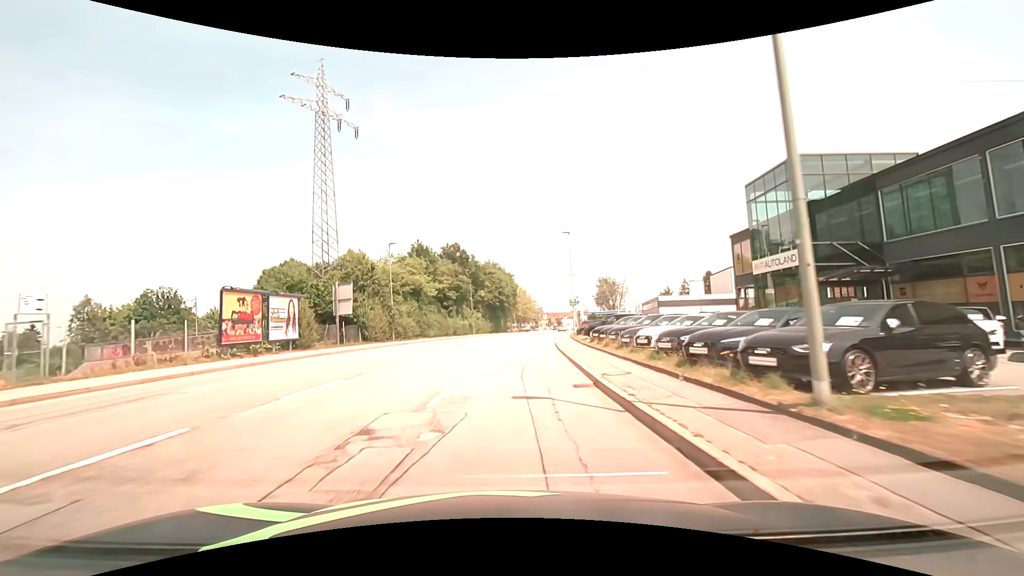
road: tertiary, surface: asphalt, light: Day
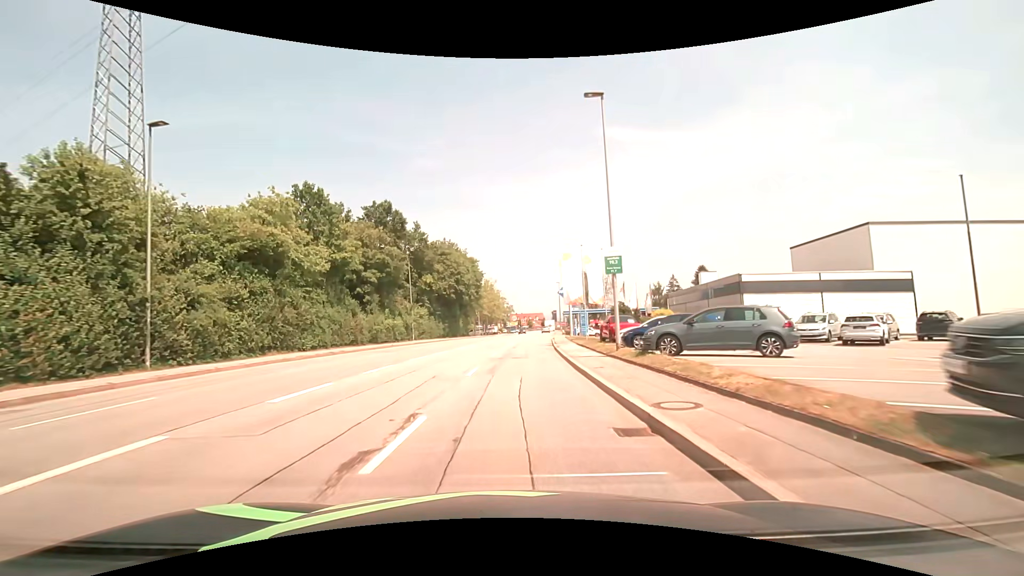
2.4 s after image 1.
(+1.1, +30.4) m; +4°
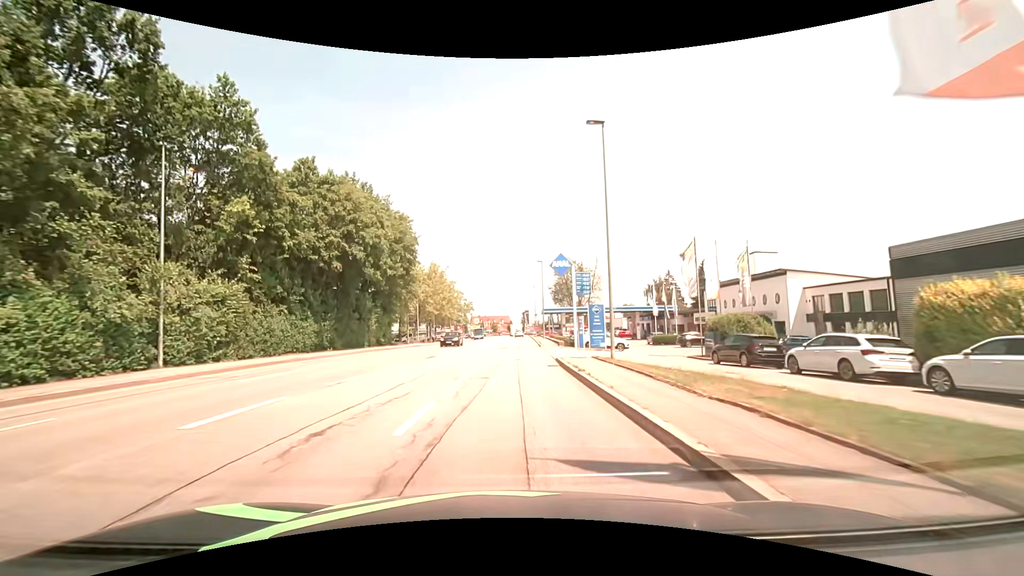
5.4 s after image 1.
(+1.6, +38.0) m; +4°
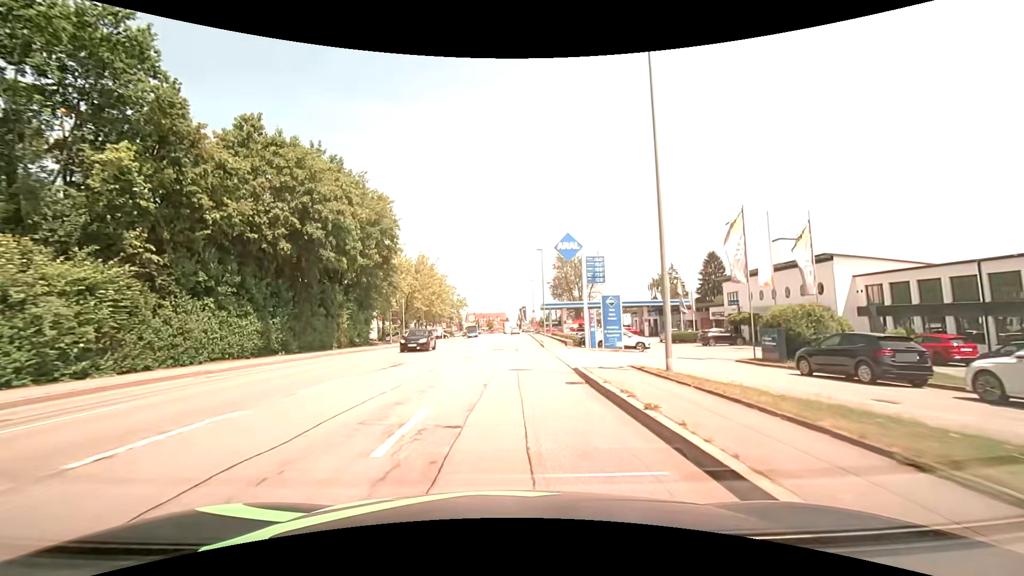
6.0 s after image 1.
(+0.1, +7.6) m; +1°
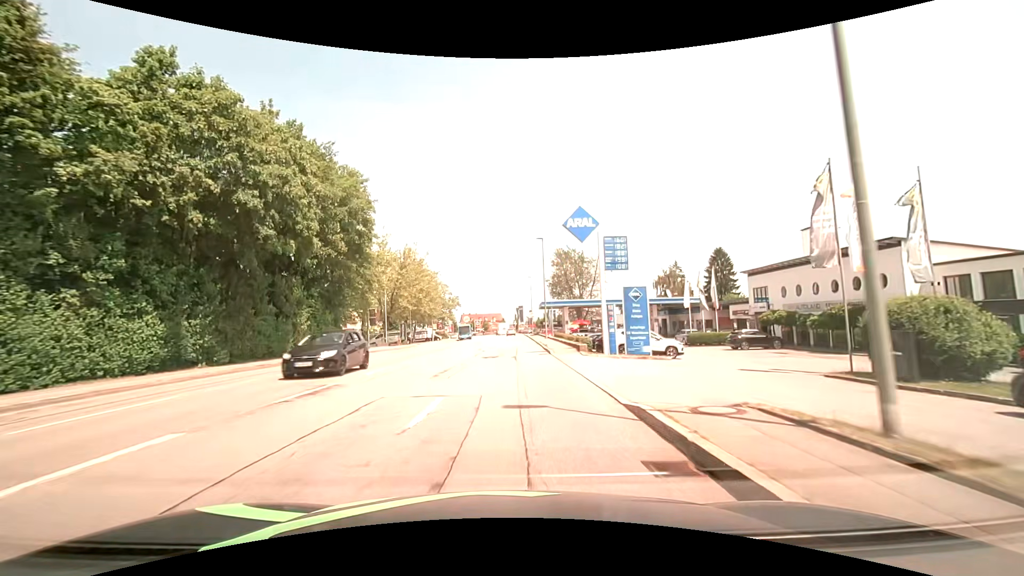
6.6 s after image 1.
(+0.1, +7.6) m; +1°
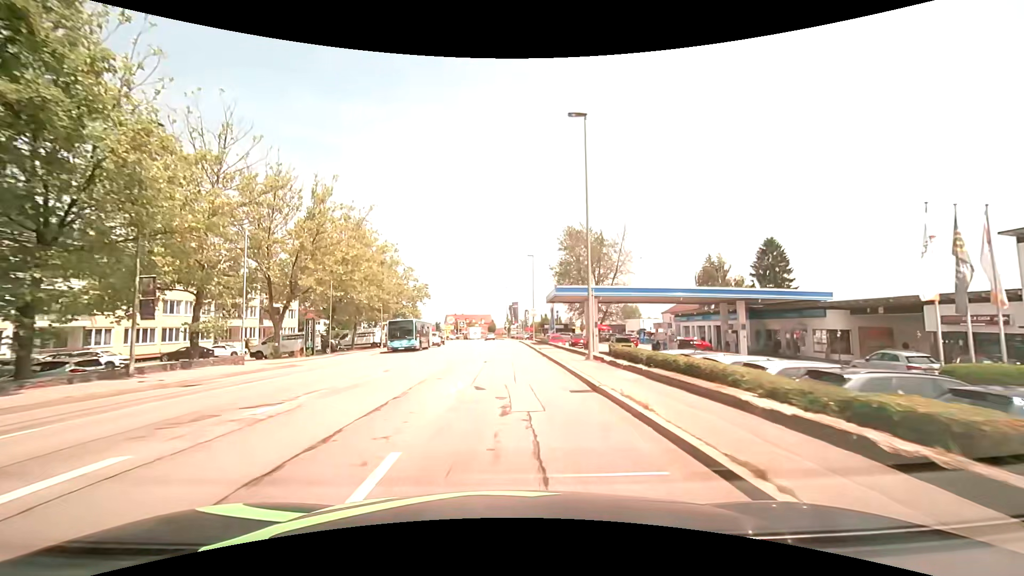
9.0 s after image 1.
(+0.2, +30.5) m; +1°
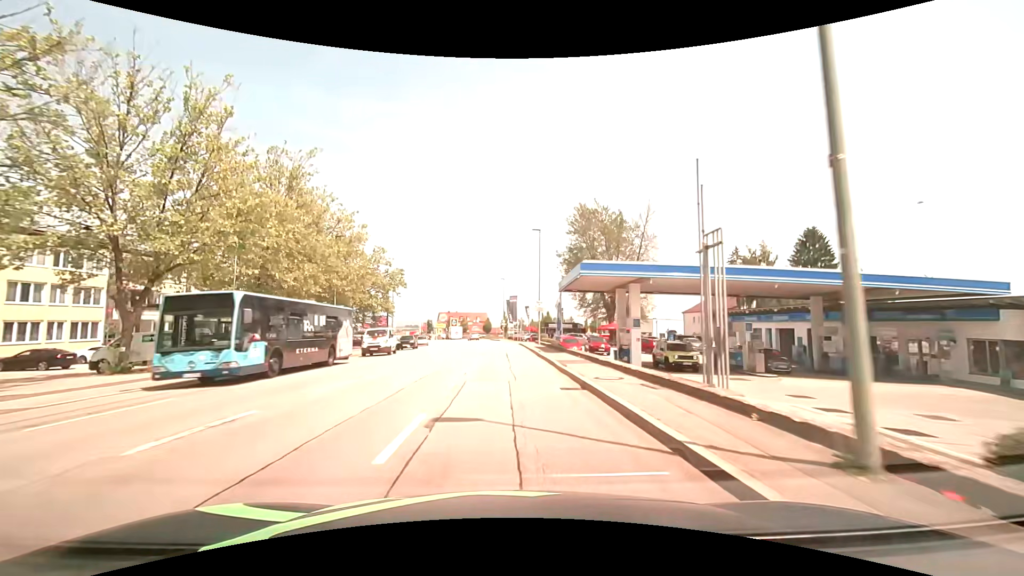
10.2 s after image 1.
(+0.1, +15.2) m; 0°
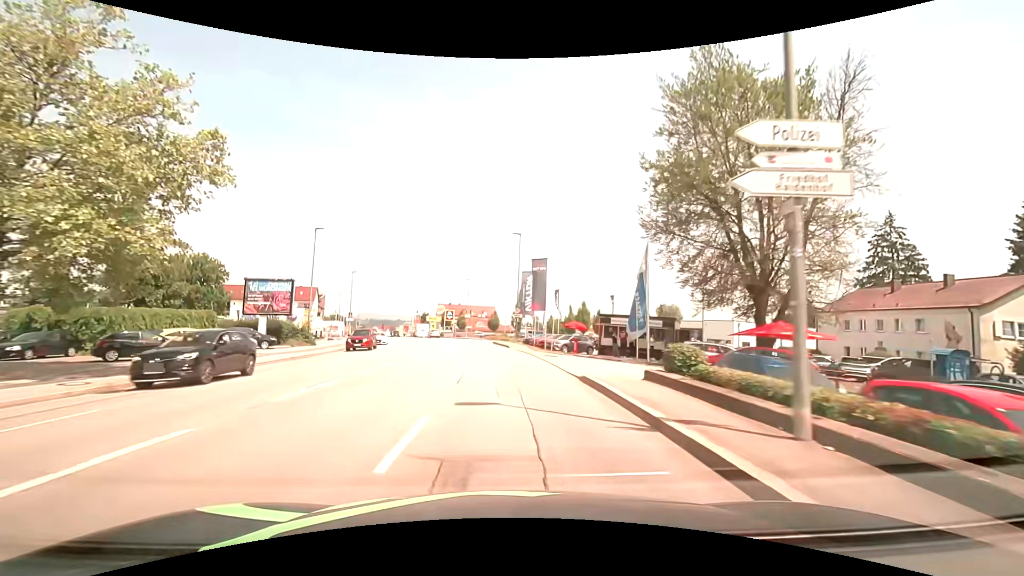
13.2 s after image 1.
(-0.3, +38.0) m; -2°
(0, +10) (0, +20) (-1, +30) (-1, +40) (-3, +50) (-4, +60) (-6, +70) (-8, +79) (-10, +89) (-13, +99) m
